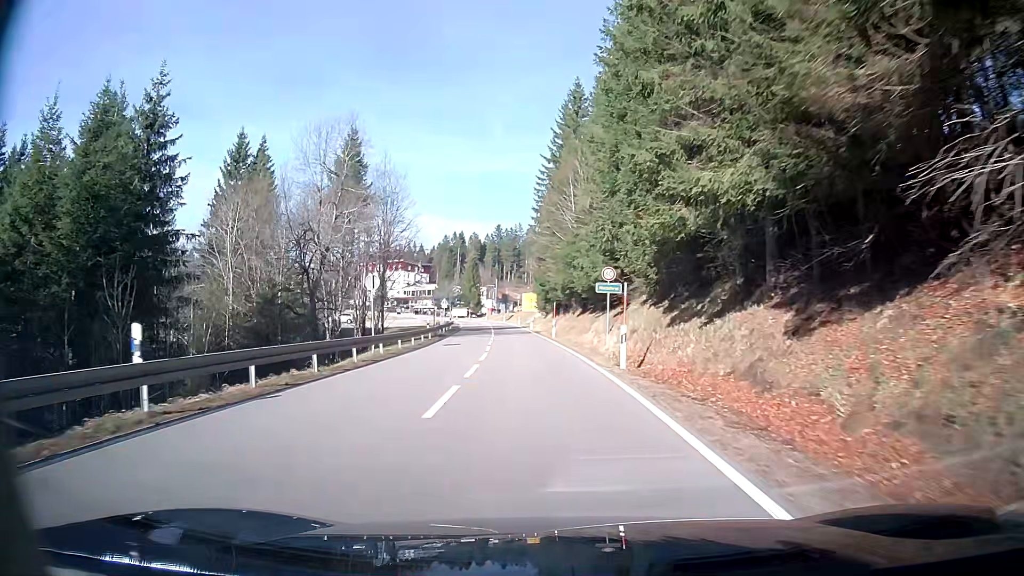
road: secondary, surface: asphalt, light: Day
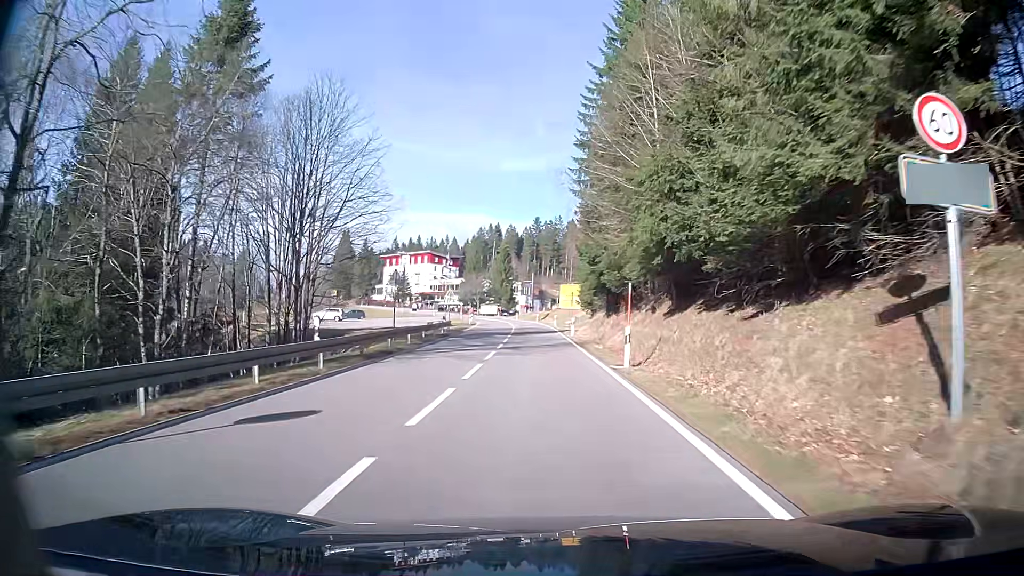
(-0.6, +24.5) m; -3°
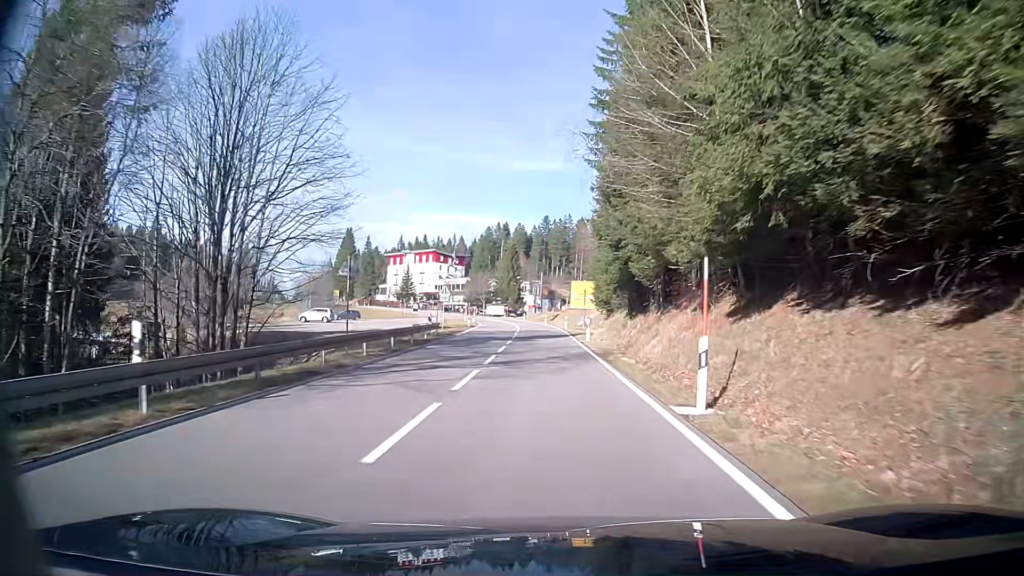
(0.0, +8.1) m; 0°
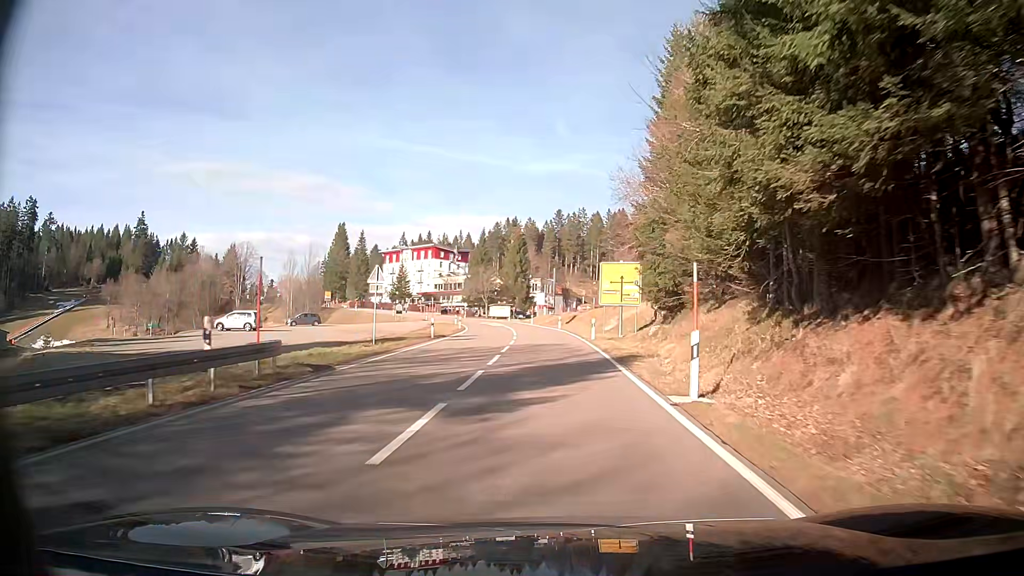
(-0.1, +23.7) m; -1°
